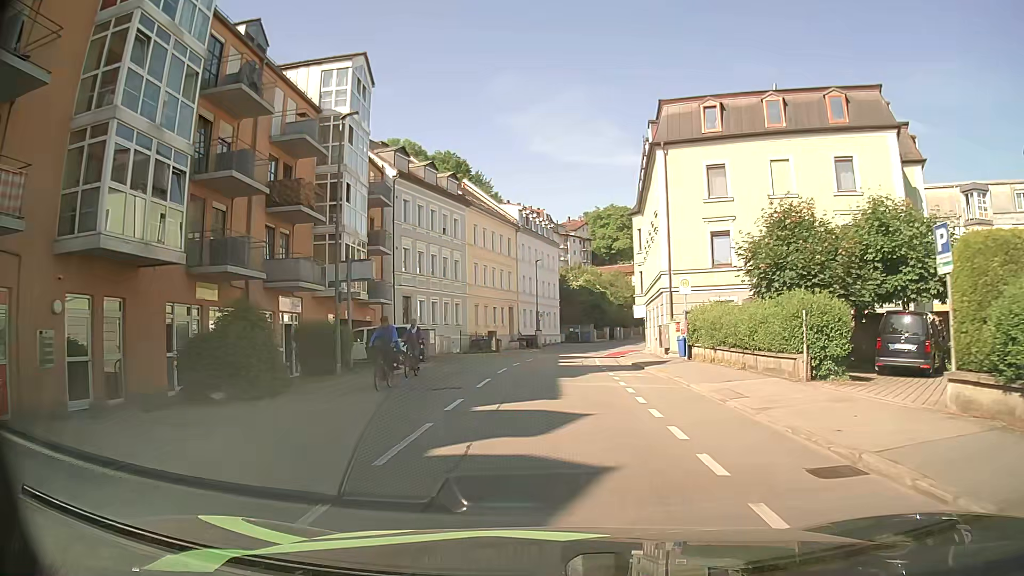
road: tertiary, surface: asphalt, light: Day
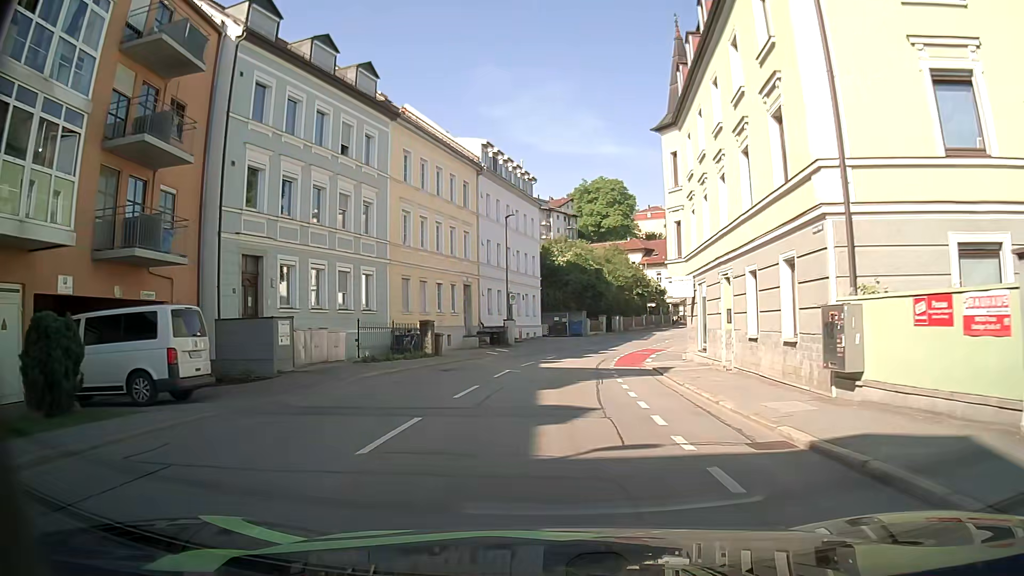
(+0.3, +20.7) m; +2°
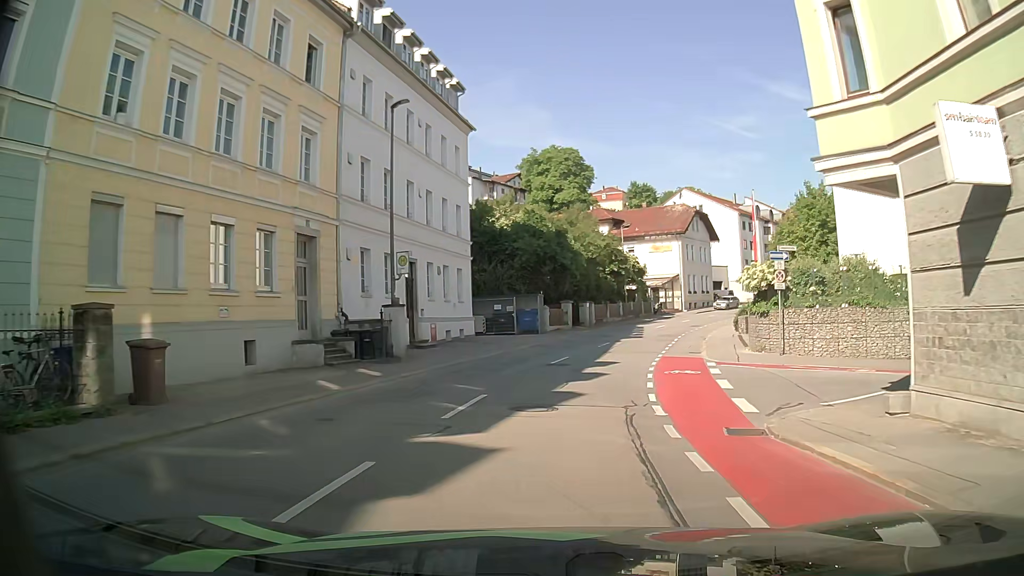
(+0.6, +21.2) m; +5°
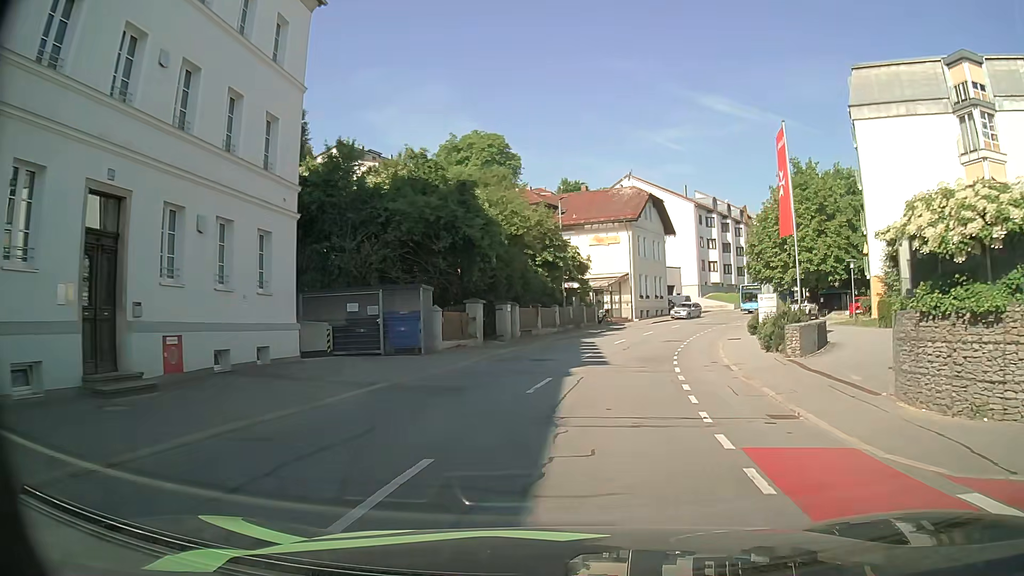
(+0.6, +16.6) m; +6°
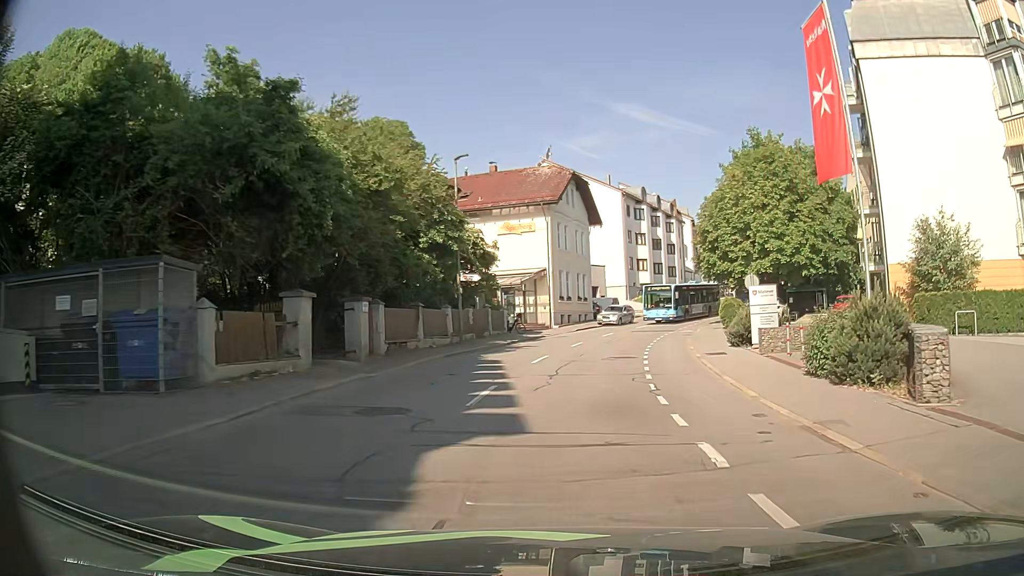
(+0.6, +11.3) m; +8°
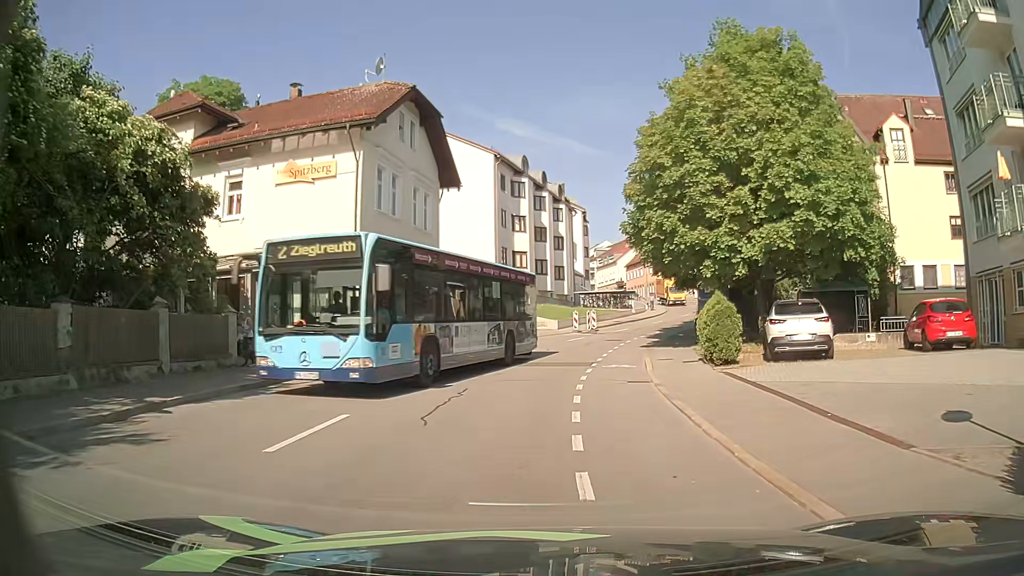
(+2.1, +21.0) m; +10°
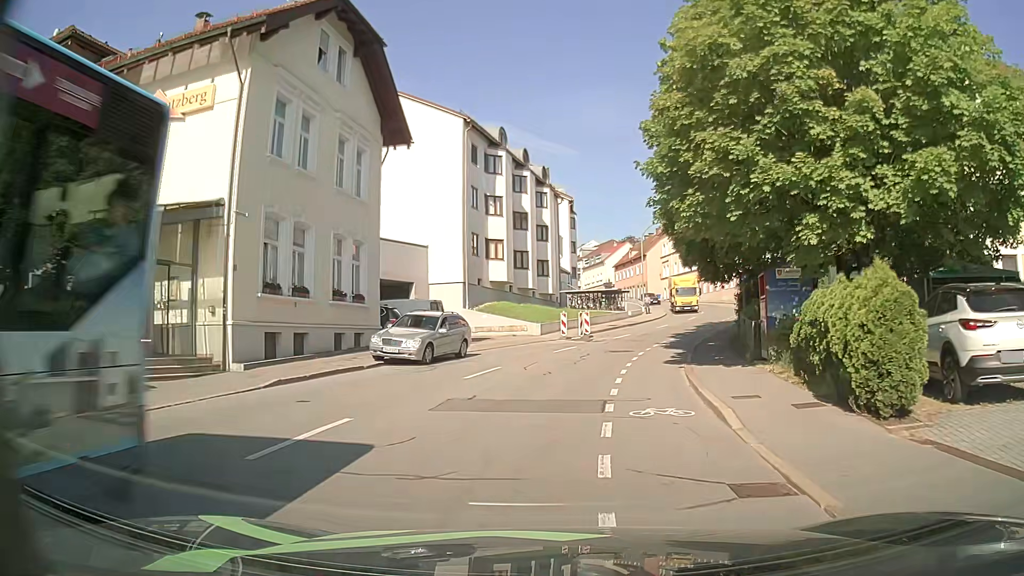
(+0.1, +9.4) m; +1°
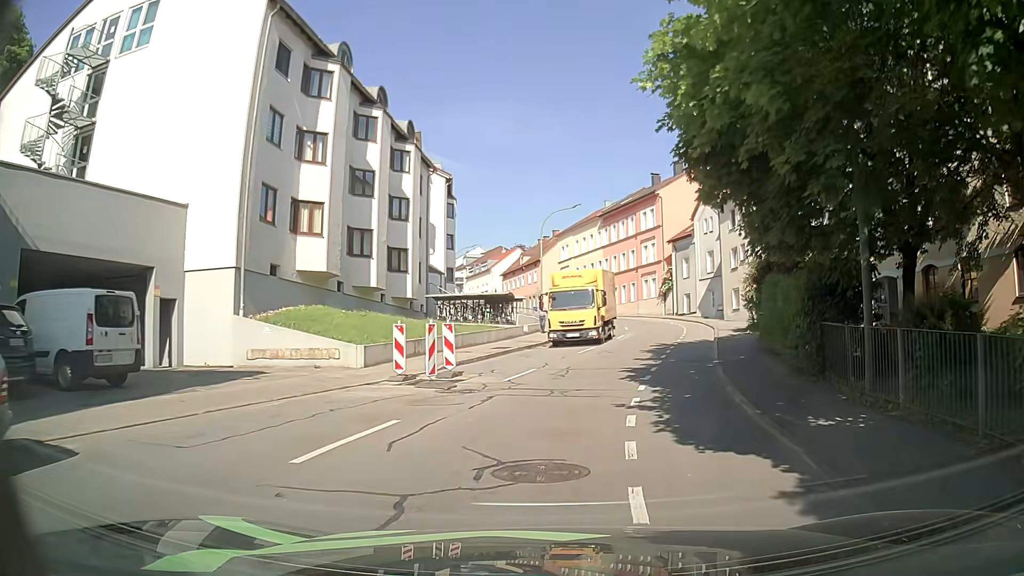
(+1.2, +17.3) m; +9°
(+1, +10) (+3, +20) (+5, +29) (+7, +39) (+7, +49) (+6, +59) (+4, +69) (+1, +79) (-2, +88) (-5, +97) m
